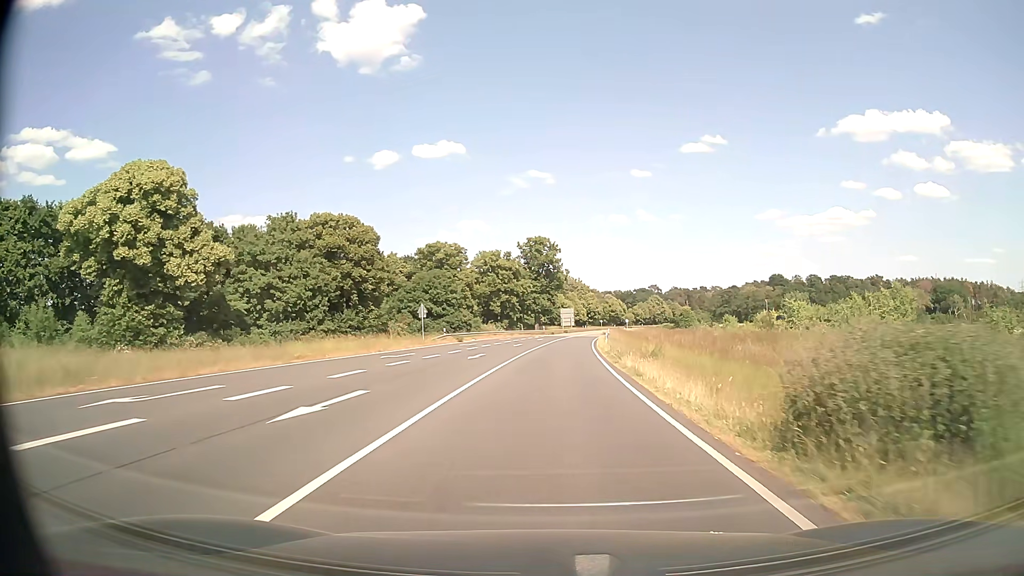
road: primary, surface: asphalt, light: Day
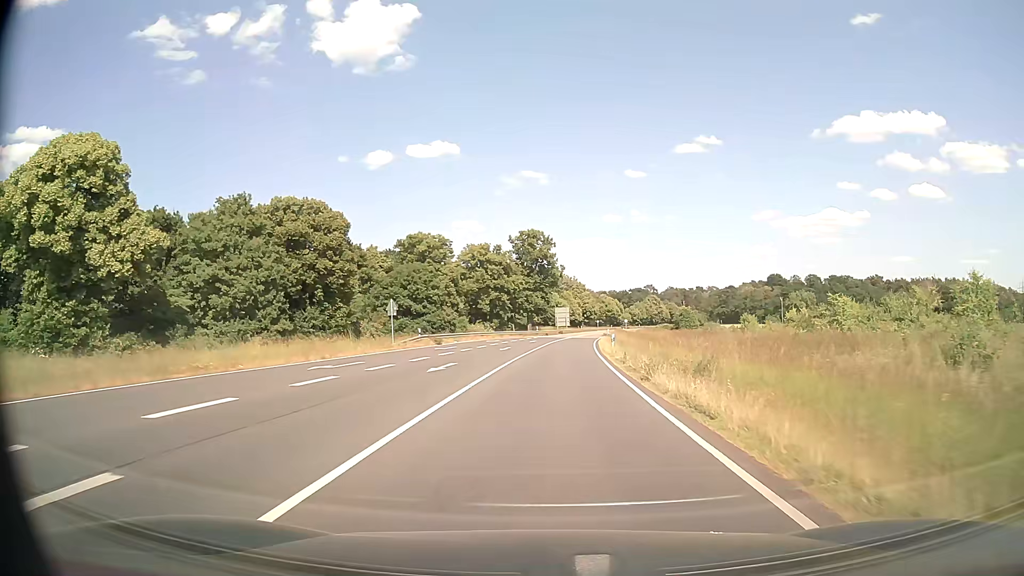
(0.0, +8.7) m; +1°
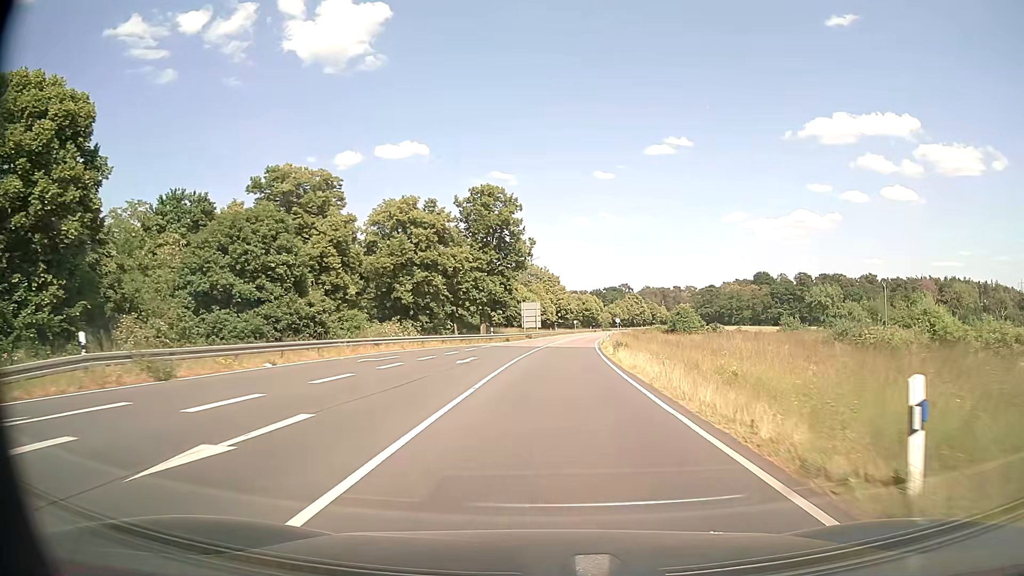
(+0.7, +34.9) m; +3°
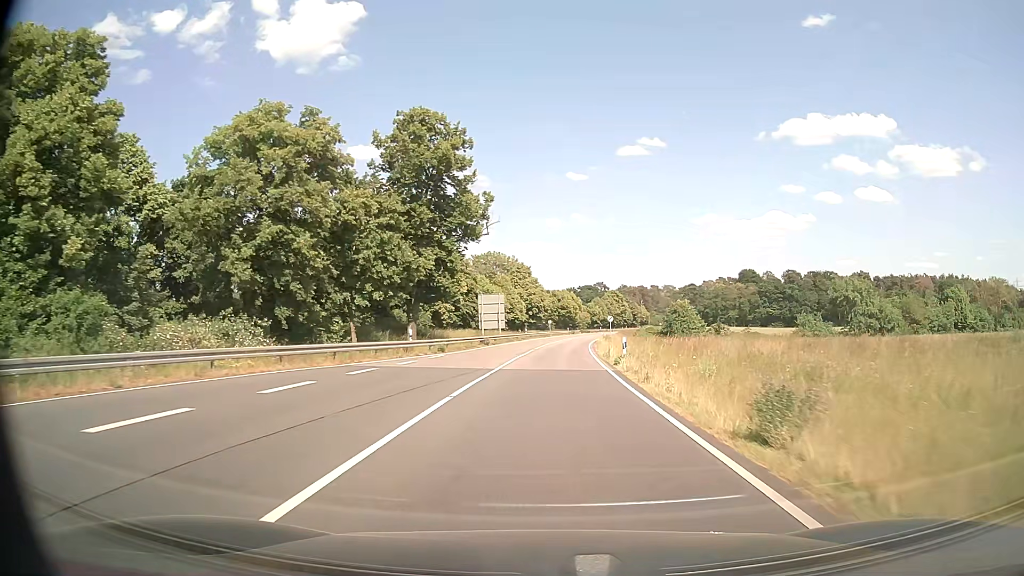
(+0.6, +26.4) m; +2°
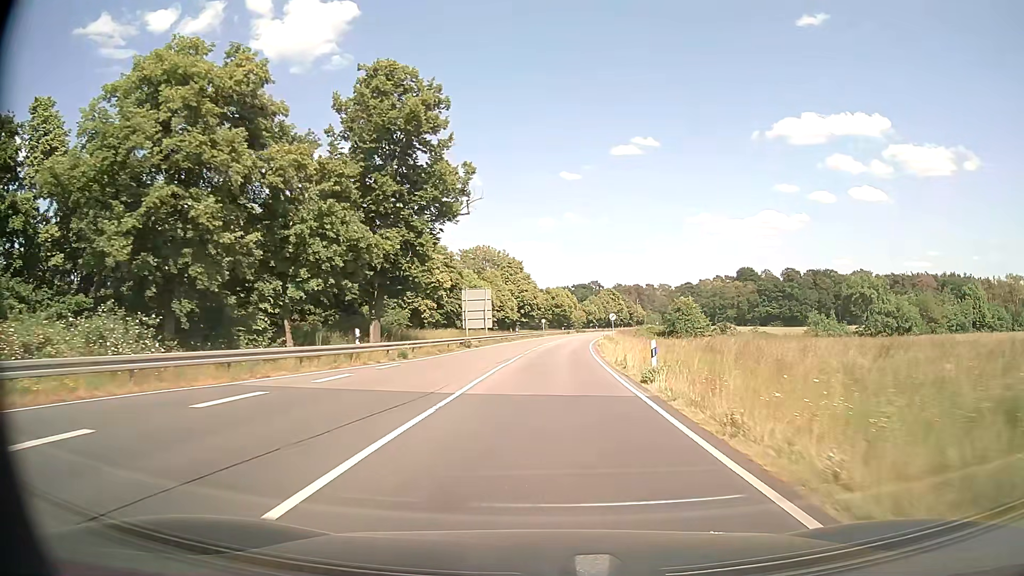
(+0.1, +8.9) m; +1°
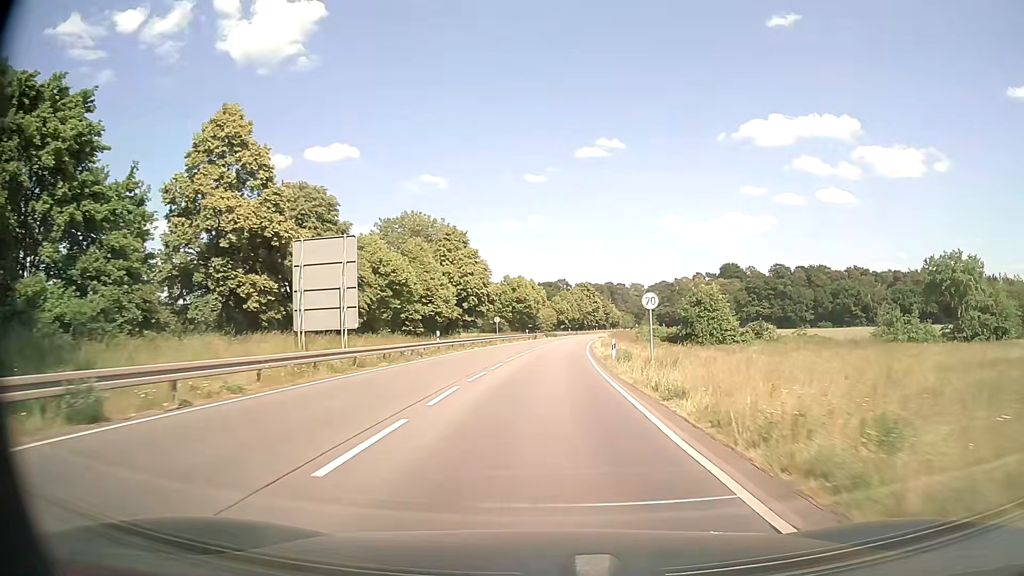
(+1.0, +37.1) m; +3°
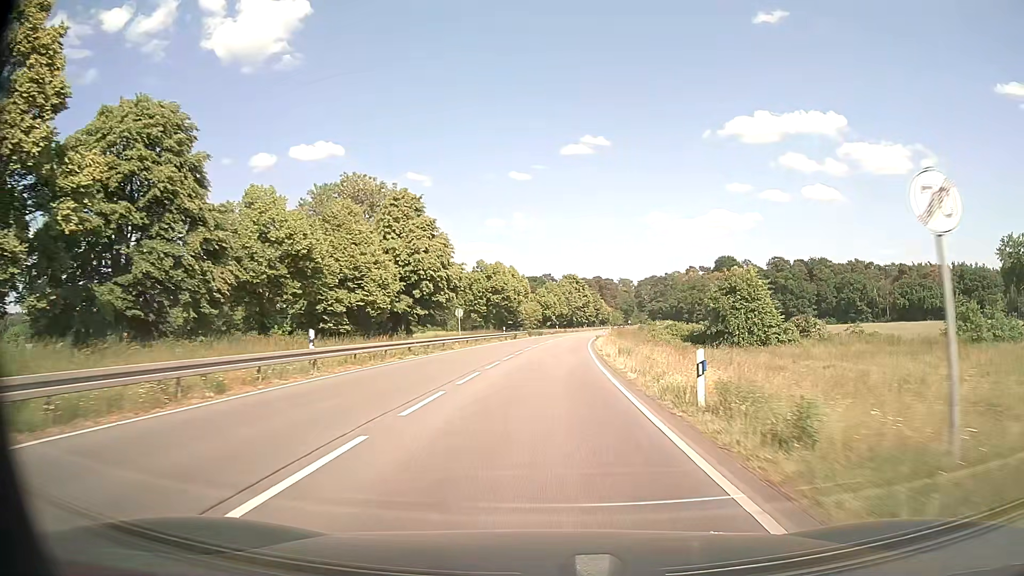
(+0.2, +19.9) m; +1°
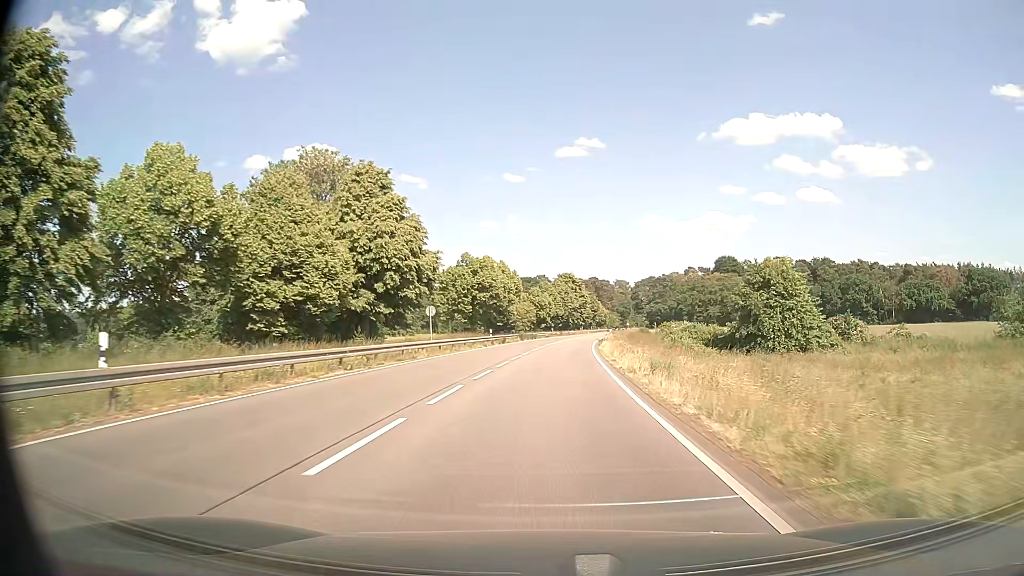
(0.0, +10.3) m; +1°
(0, +10) (0, +20) (+1, +30) (+1, +40) (+2, +50) (+2, +60) (+3, +70) (+4, +80) (+6, +90) (+7, +100) m
